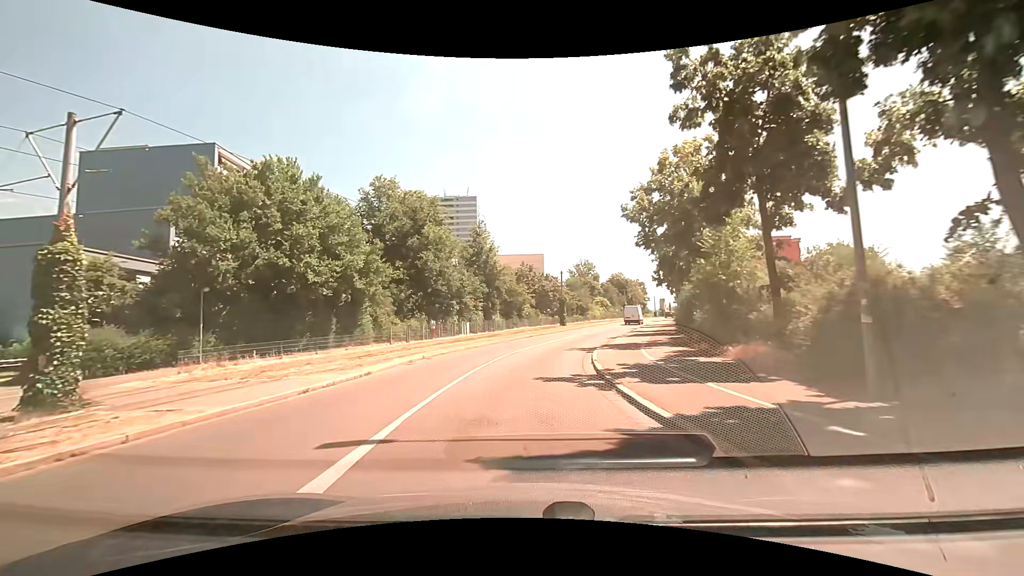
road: tertiary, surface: asphalt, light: Day
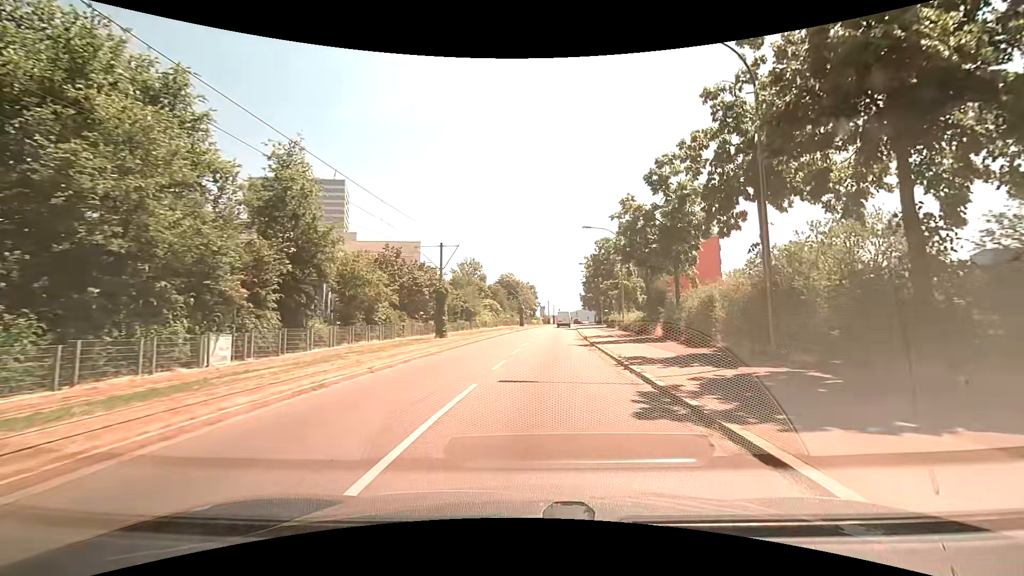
(+1.6, +27.5) m; +14°
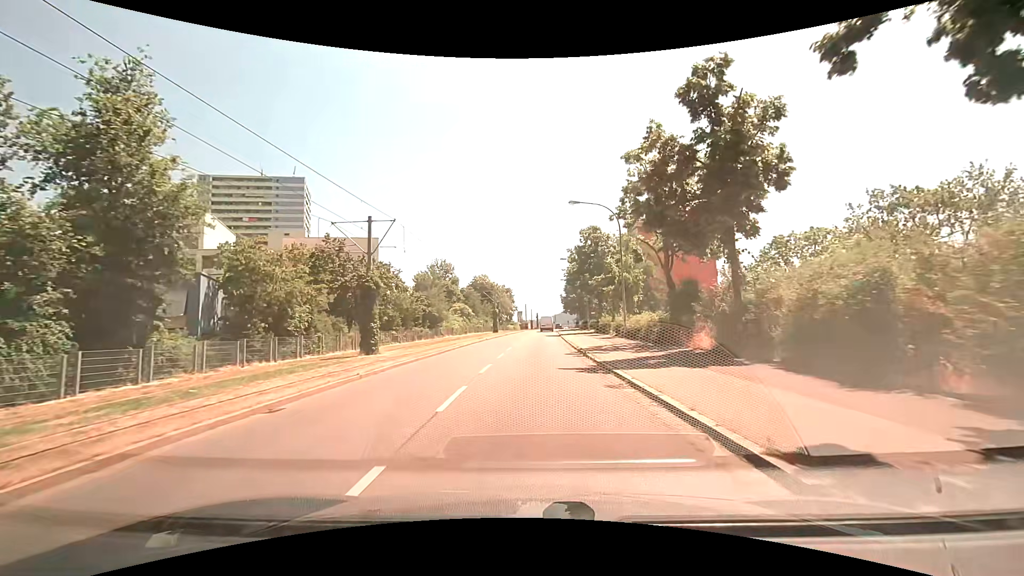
(+0.3, +11.5) m; +2°
